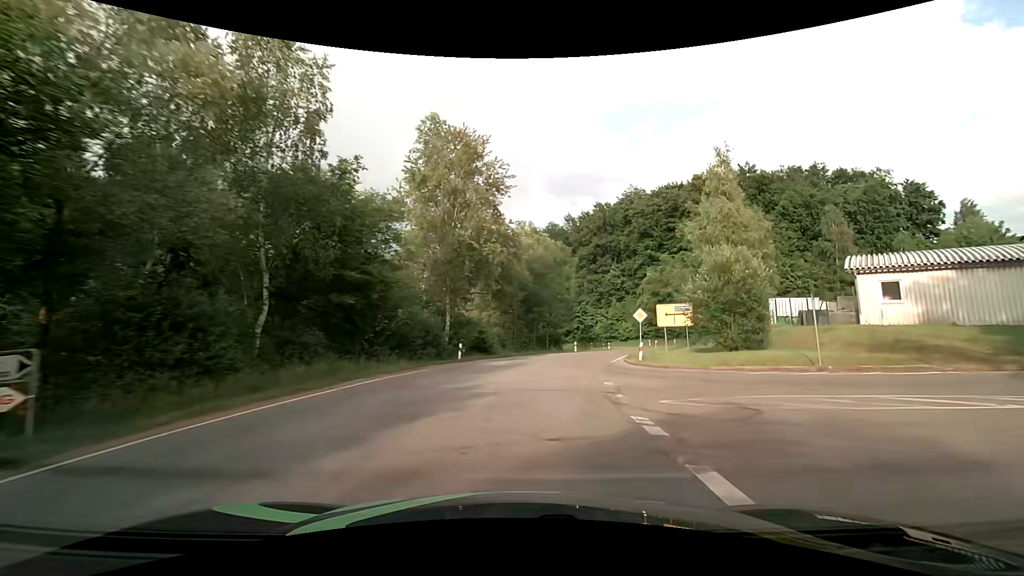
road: tertiary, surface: asphalt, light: Day
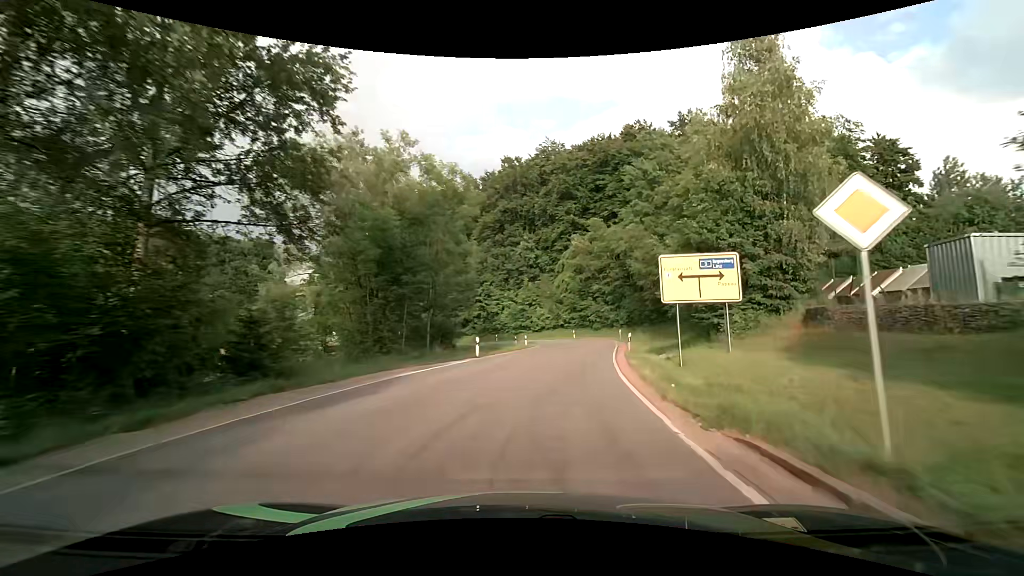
(+2.3, +24.3) m; +11°
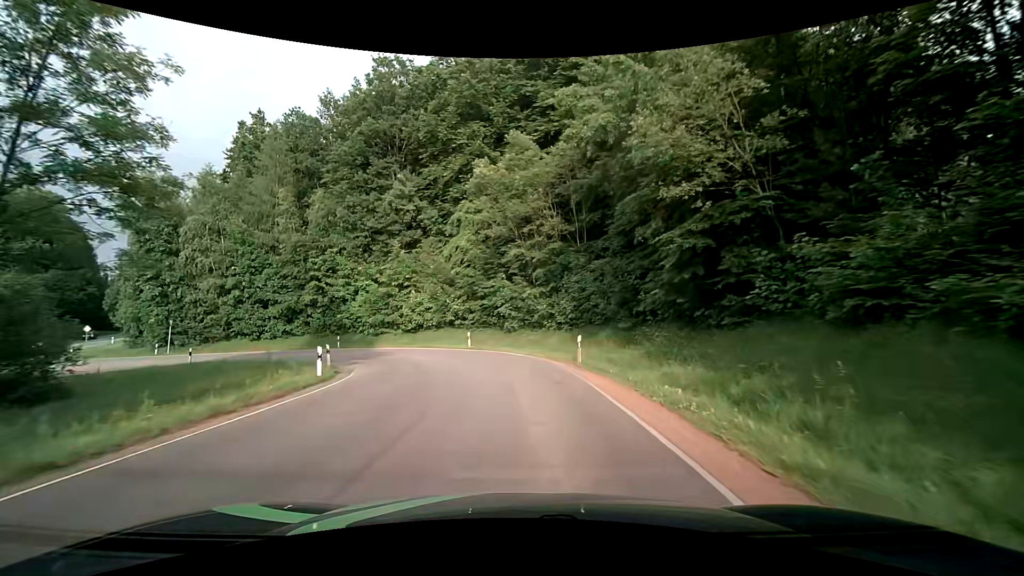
(+3.9, +29.6) m; +11°
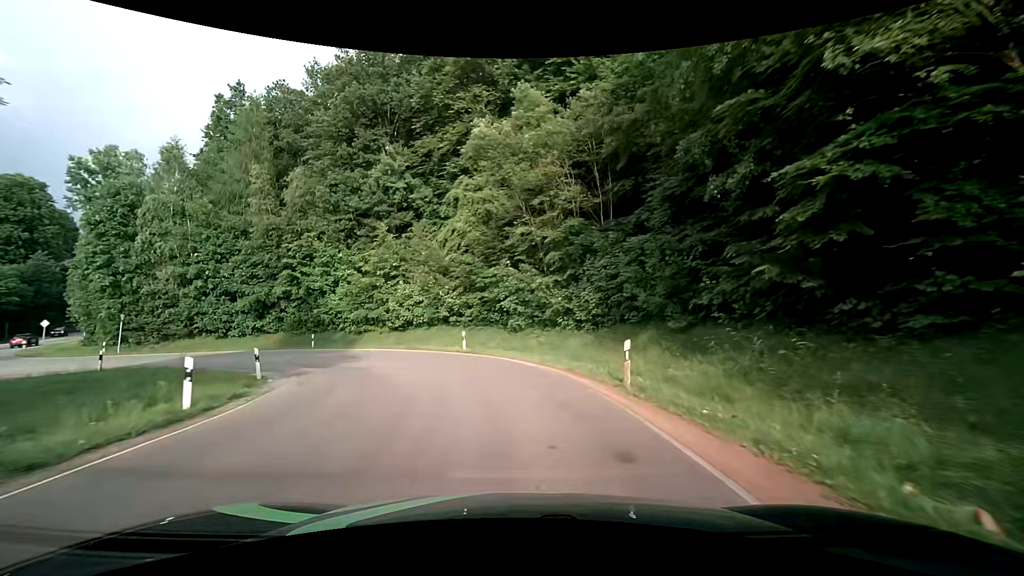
(0.0, +6.8) m; 0°
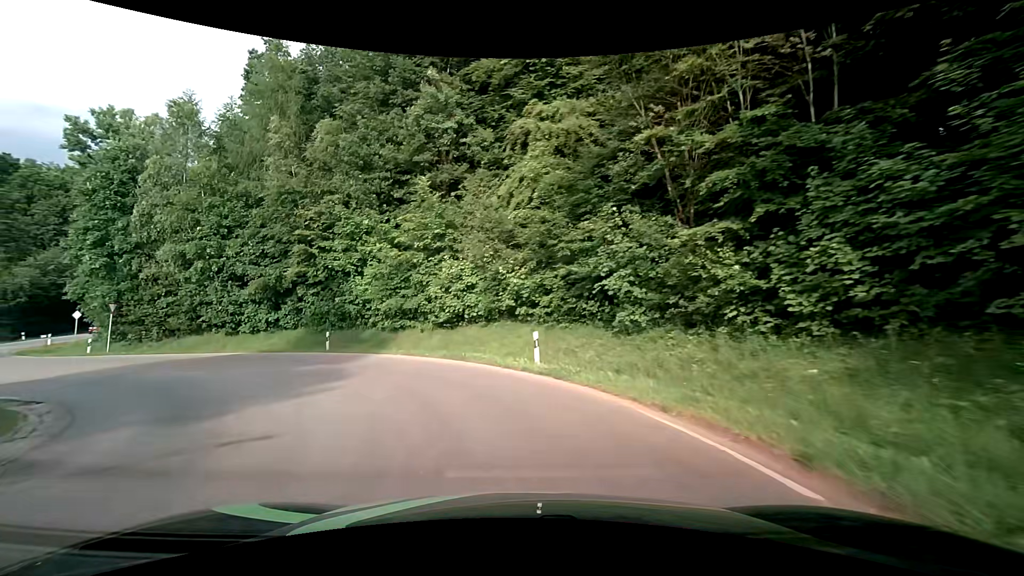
(-0.8, +12.3) m; -9°
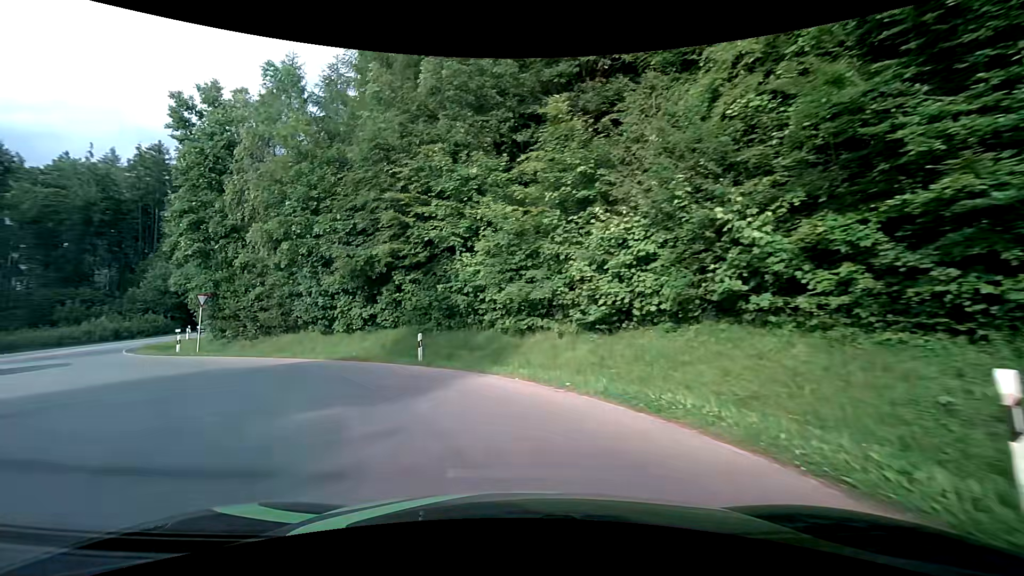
(-1.2, +10.3) m; -15°
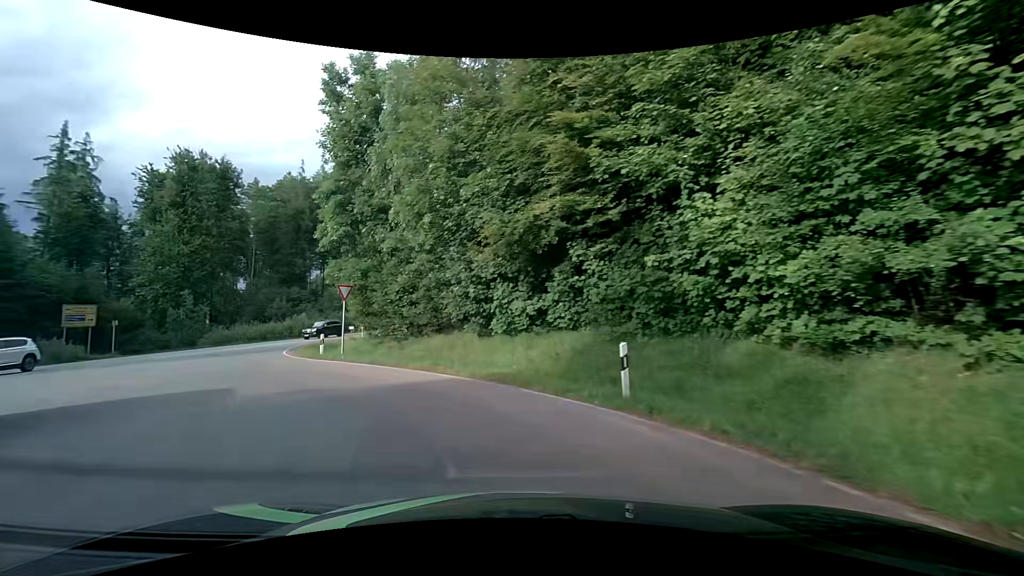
(-1.4, +8.5) m; -20°
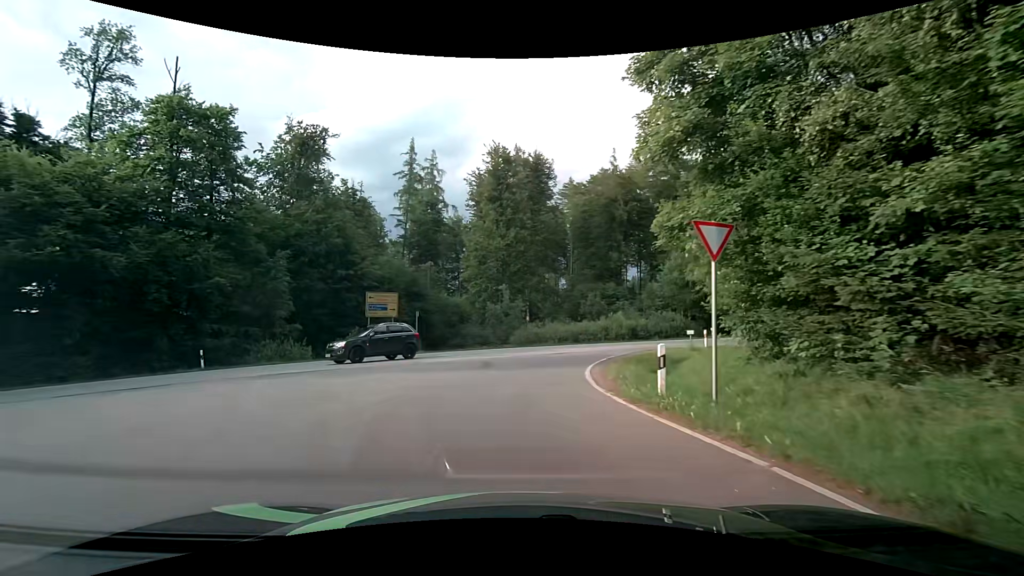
(-4.6, +13.8) m; -35°
(-1, +10) (0, +20) (+4, +29) (+11, +36) (+19, +42) (+27, +48) (+34, +55) (+42, +62) (+49, +68) (+56, +75) m
